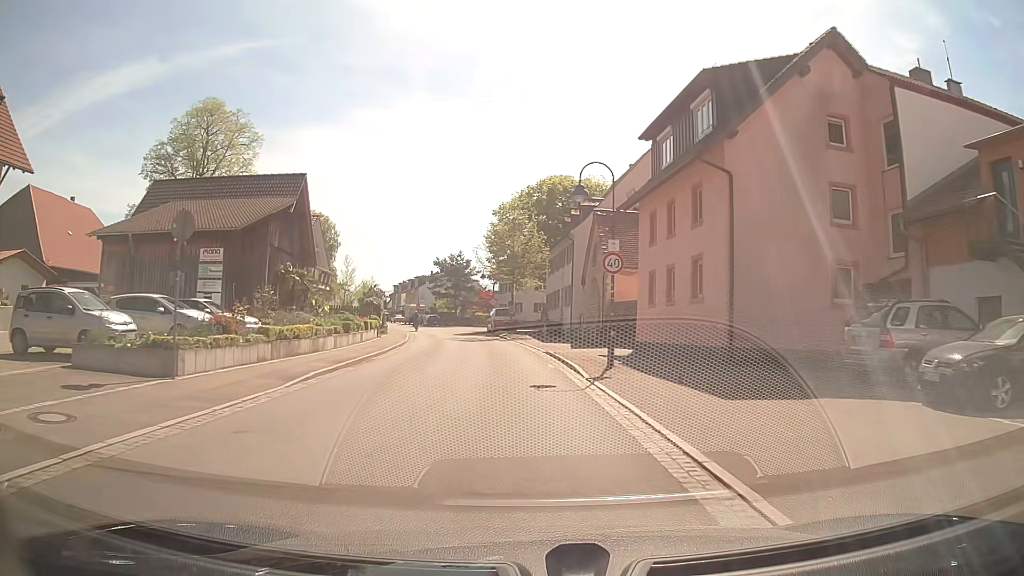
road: secondary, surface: asphalt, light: Day
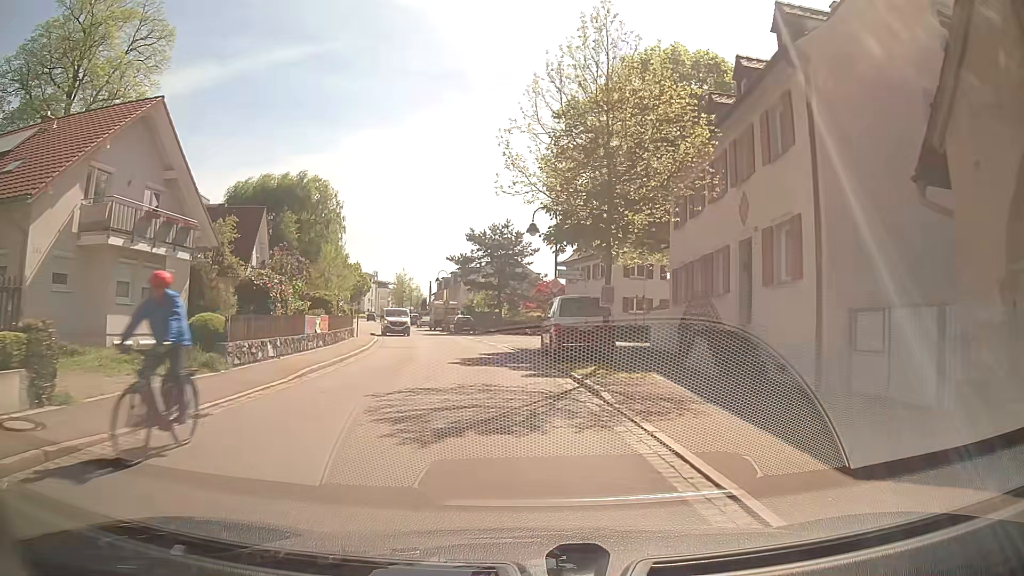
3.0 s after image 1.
(-1.7, +30.5) m; -6°
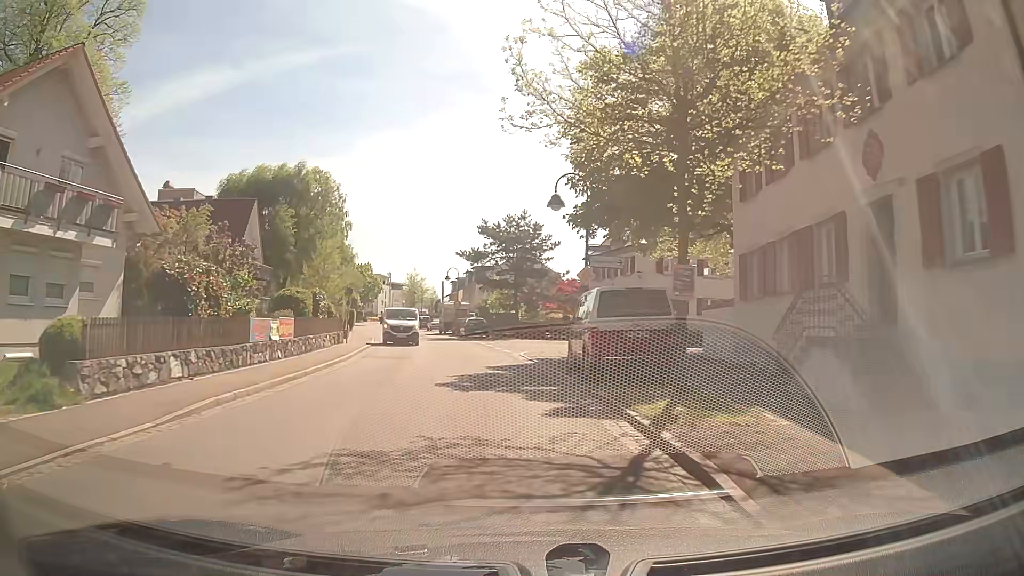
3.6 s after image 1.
(-0.1, +6.2) m; -2°
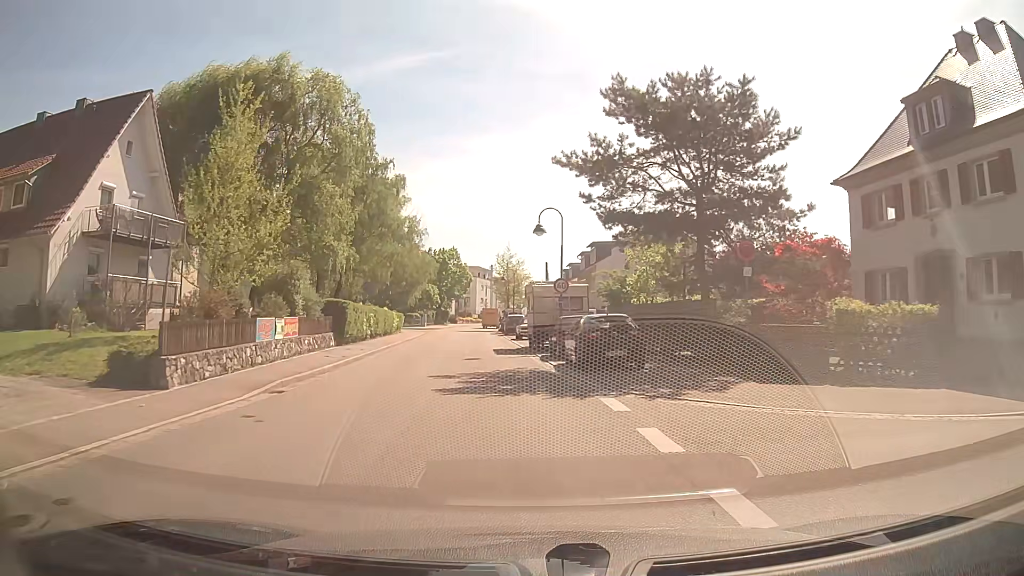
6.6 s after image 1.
(-2.4, +30.5) m; -10°
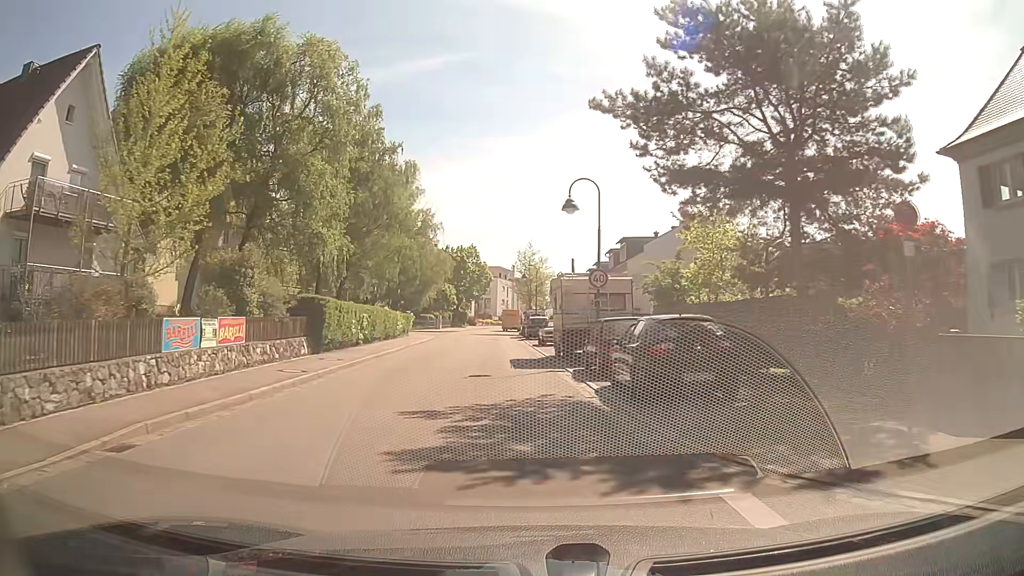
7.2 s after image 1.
(-0.1, +6.1) m; -2°
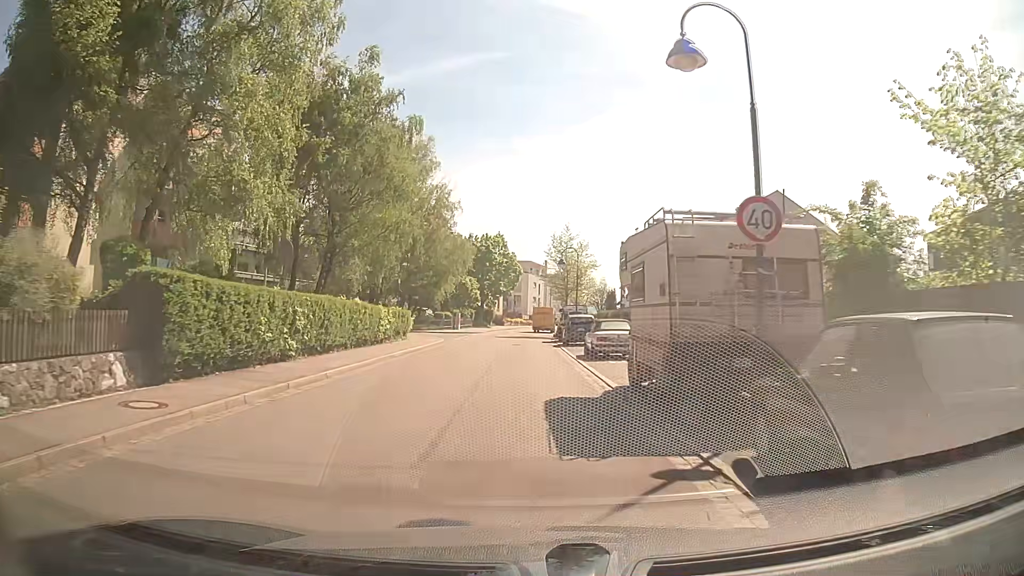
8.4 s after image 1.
(-0.4, +12.0) m; -3°
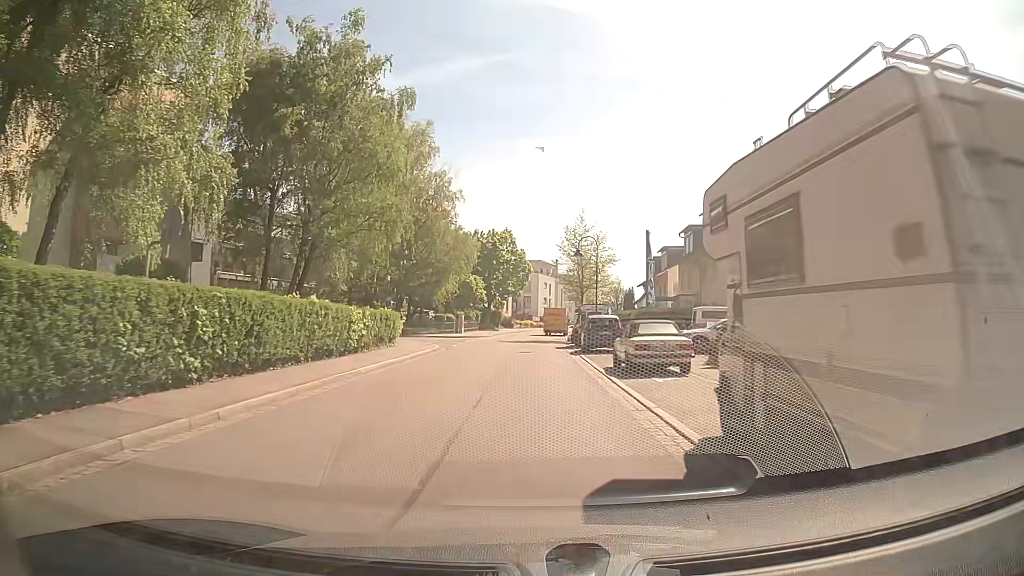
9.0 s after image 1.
(0.0, +6.0) m; -1°
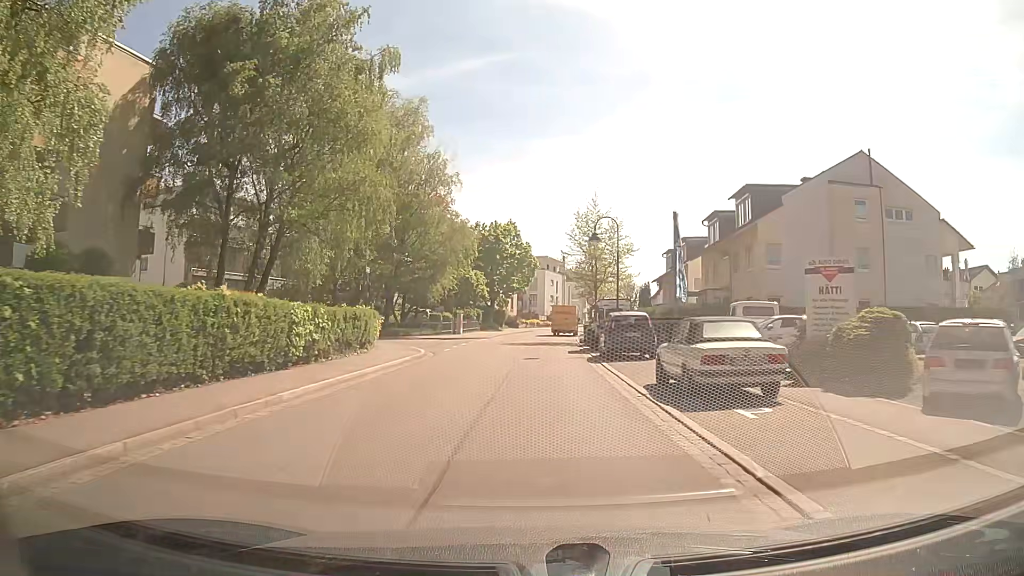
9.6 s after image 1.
(0.0, +5.9) m; -1°
(0, +10) (0, +20) (+1, +30) (+1, +40) (0, +50) (0, +60) (+1, +70) (+4, +80) (+6, +89) (+9, +99) m
